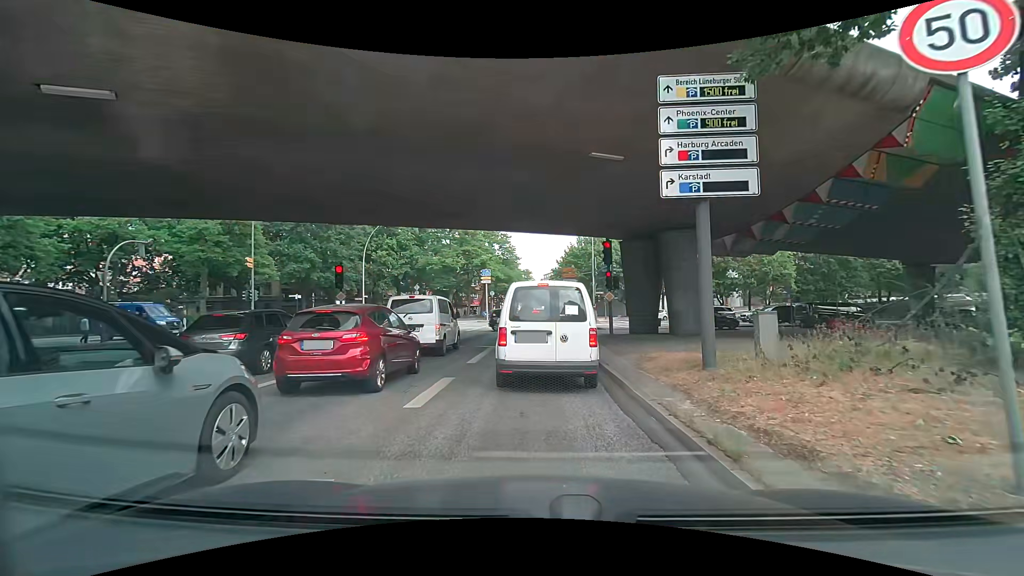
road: secondary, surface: asphalt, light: Day
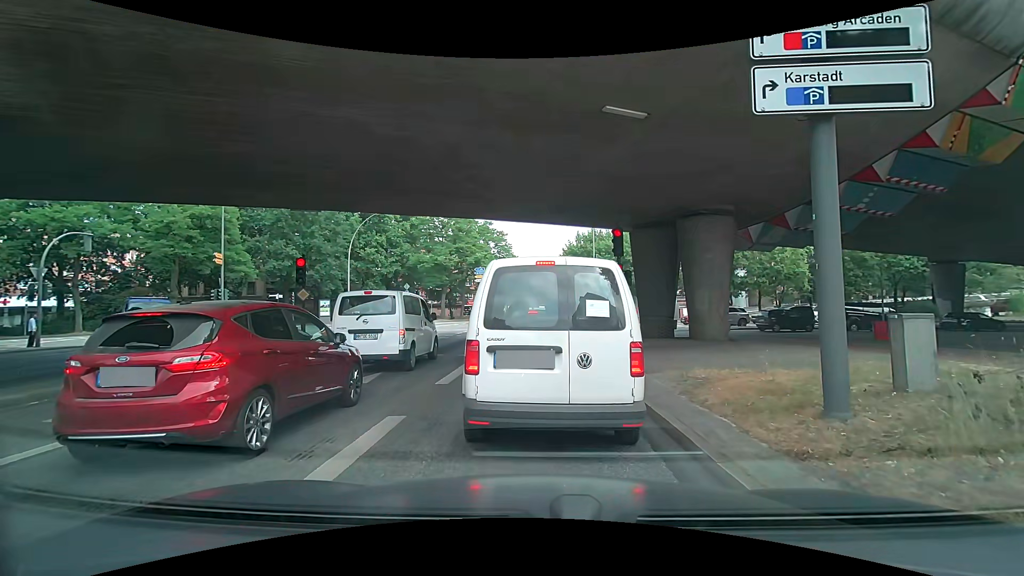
(-0.1, +3.3) m; -2°
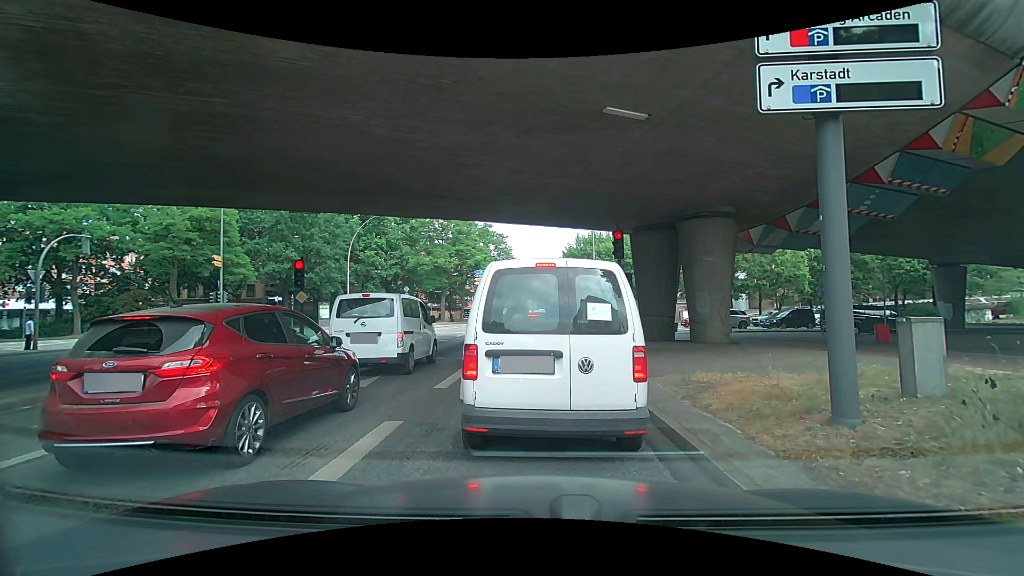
(0.0, +0.2) m; 0°
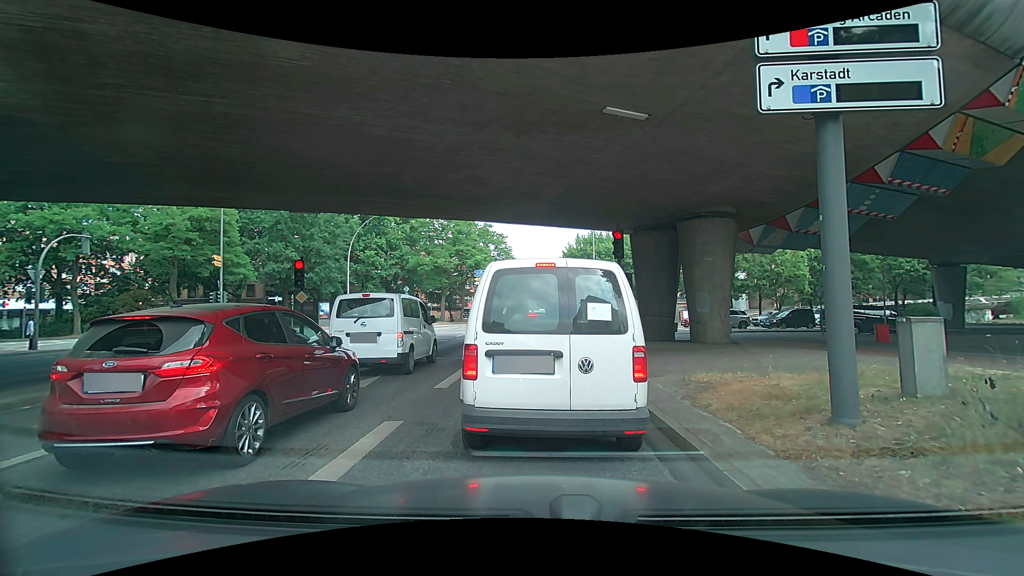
(0.0, 0.0) m; 0°
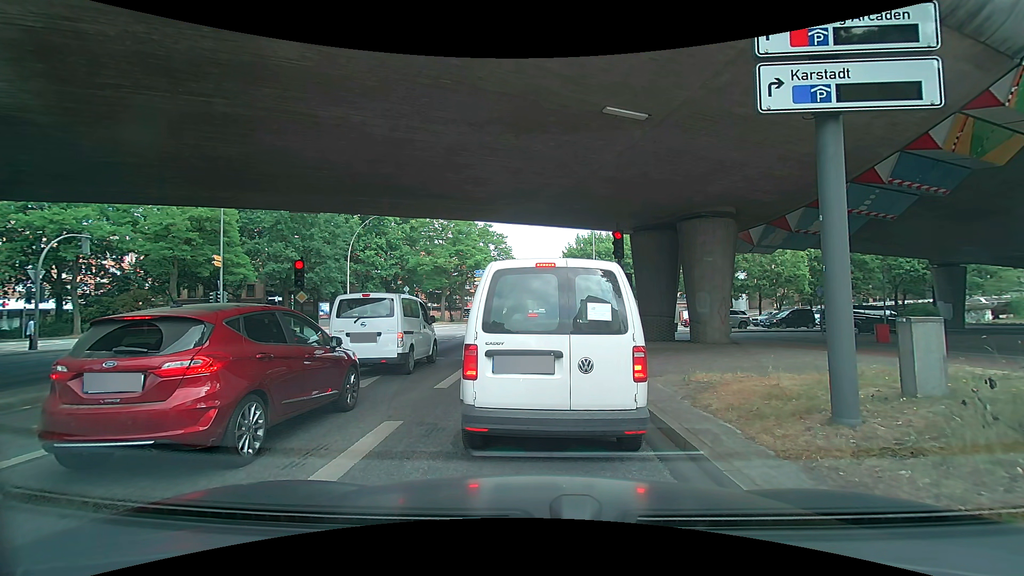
(0.0, 0.0) m; 0°
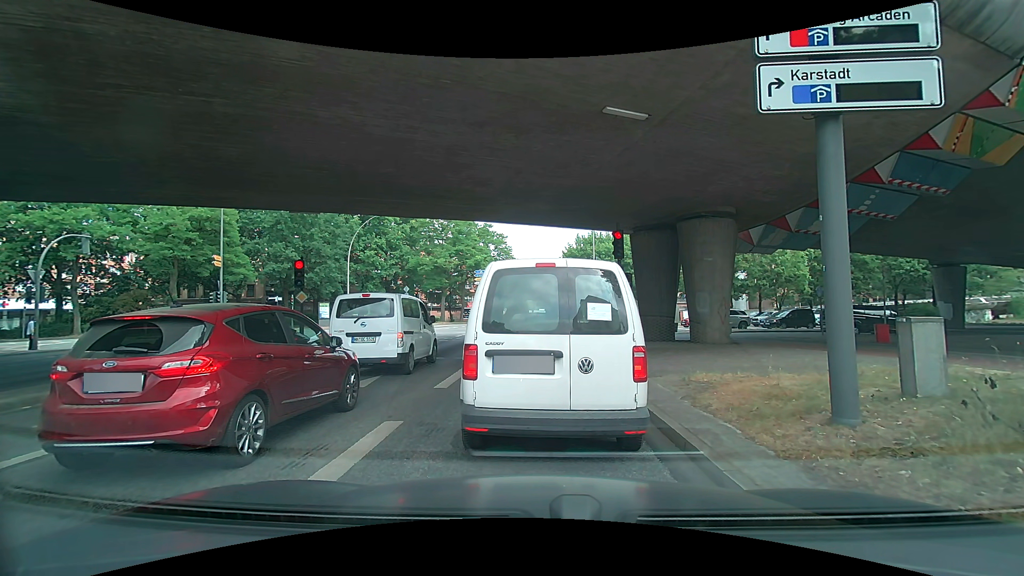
(0.0, 0.0) m; 0°
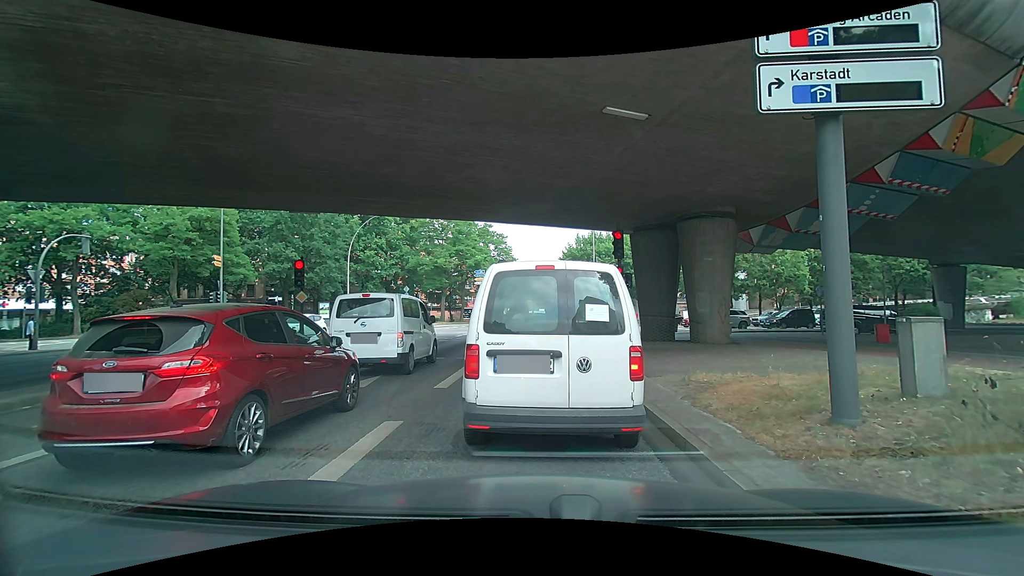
(0.0, 0.0) m; 0°
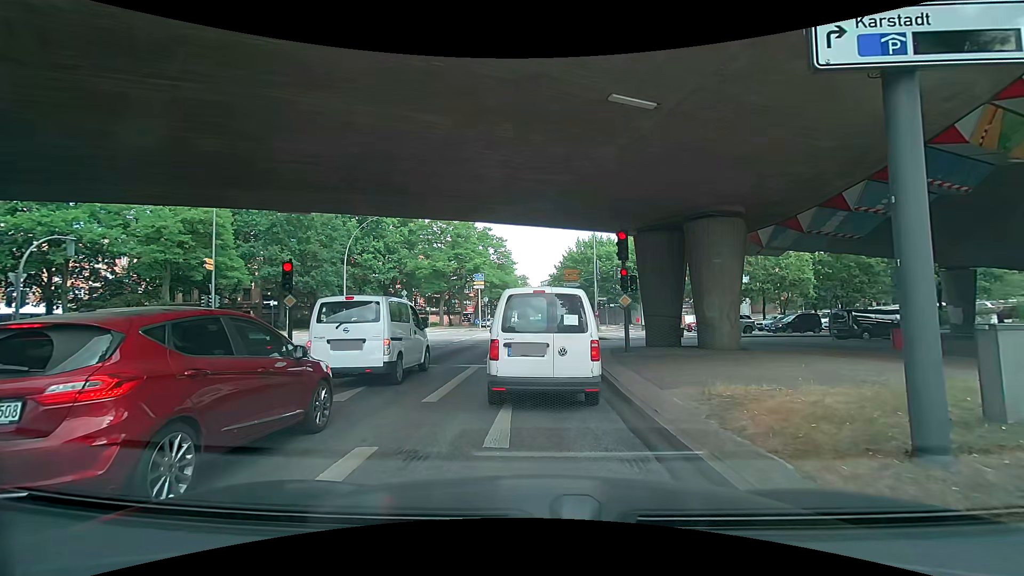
(0.0, +1.1) m; +2°
